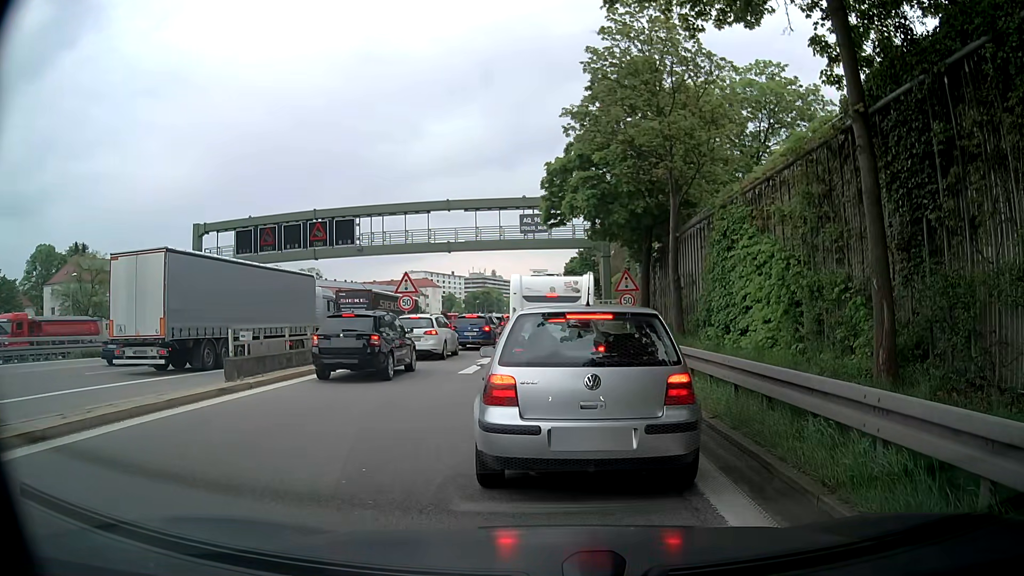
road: motorway_link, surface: asphalt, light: Day
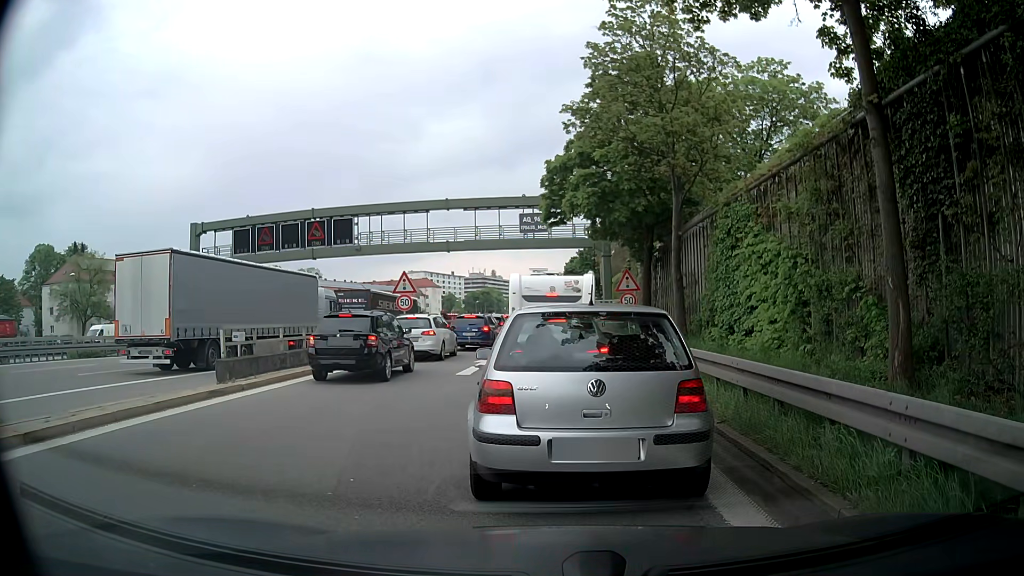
(0.0, +0.4) m; 0°
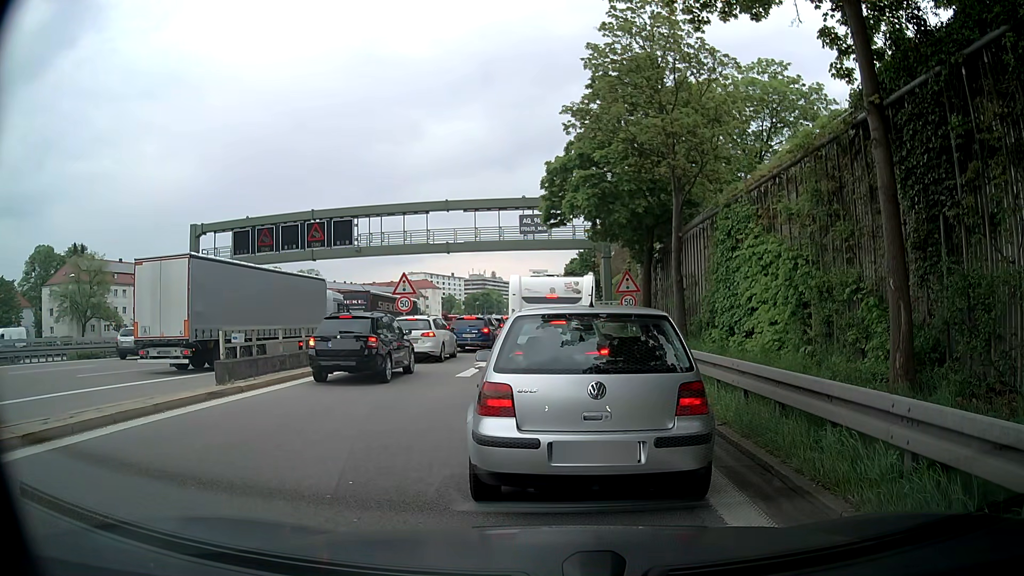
(0.0, +0.1) m; 0°
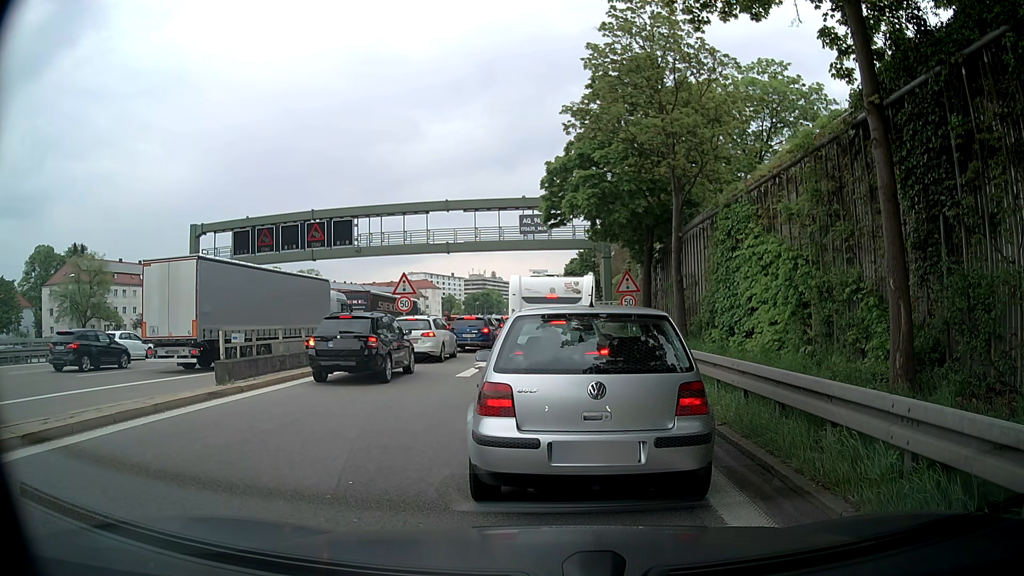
(0.0, 0.0) m; 0°
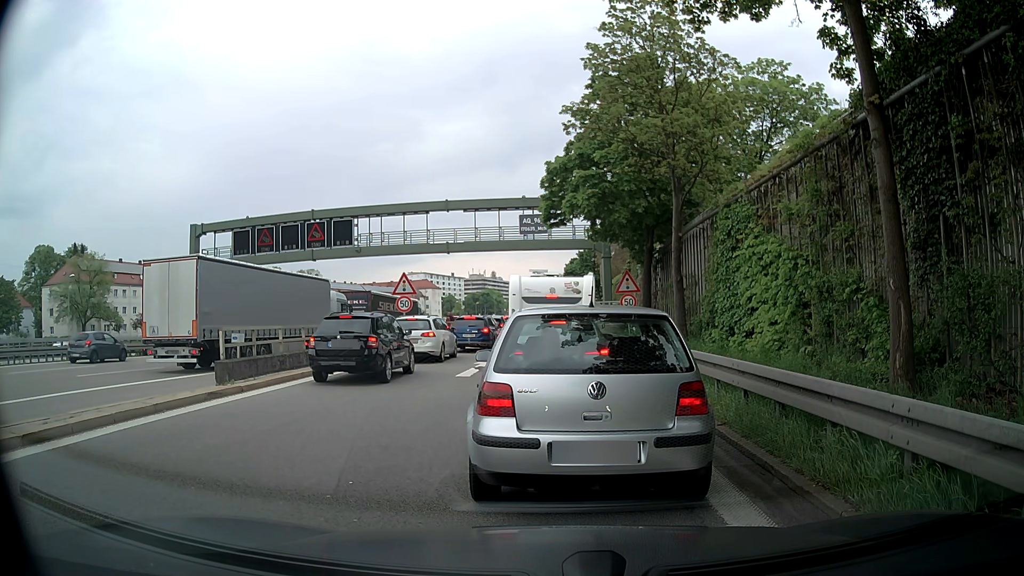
(0.0, 0.0) m; 0°
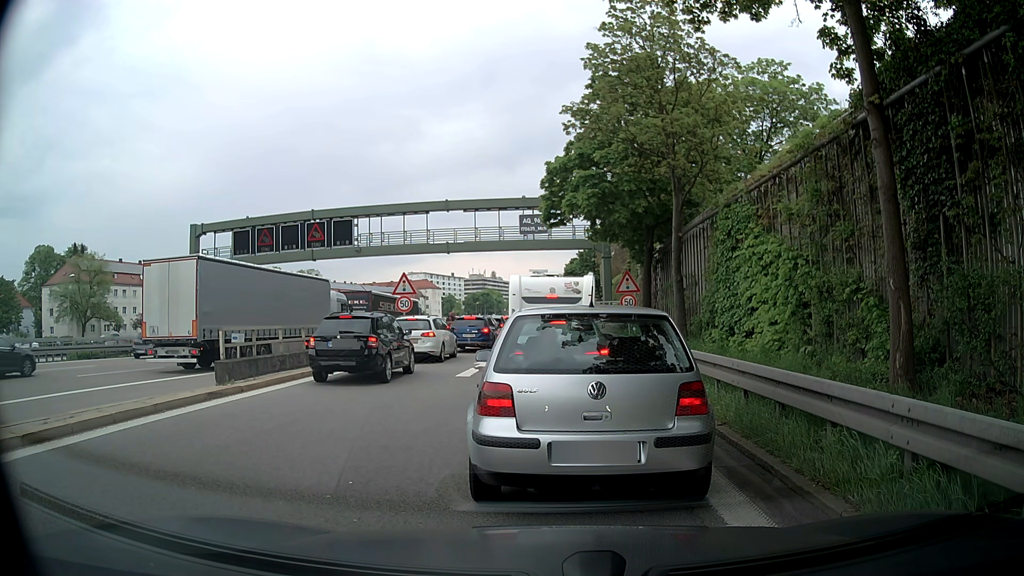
(0.0, 0.0) m; 0°
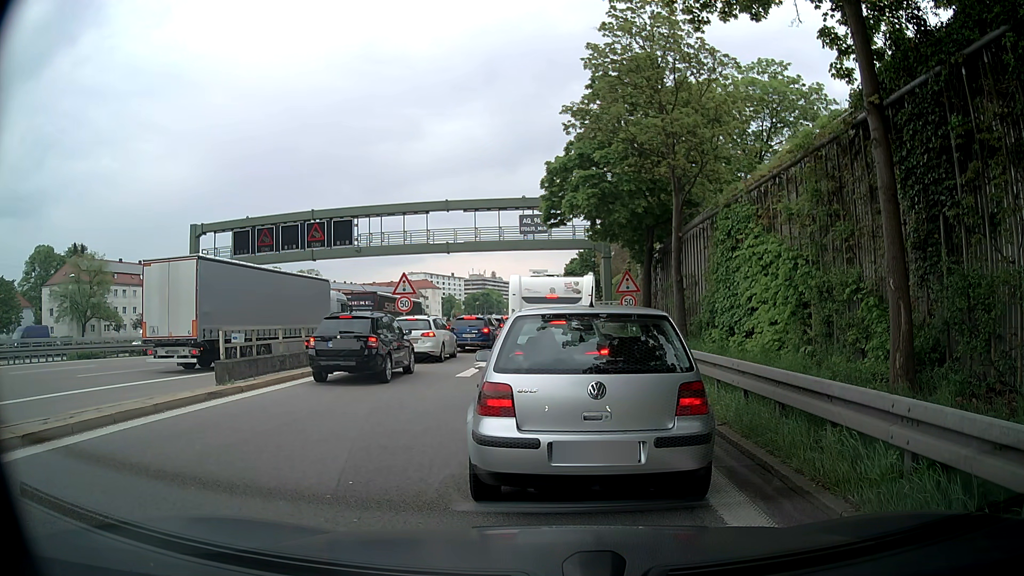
(0.0, 0.0) m; 0°
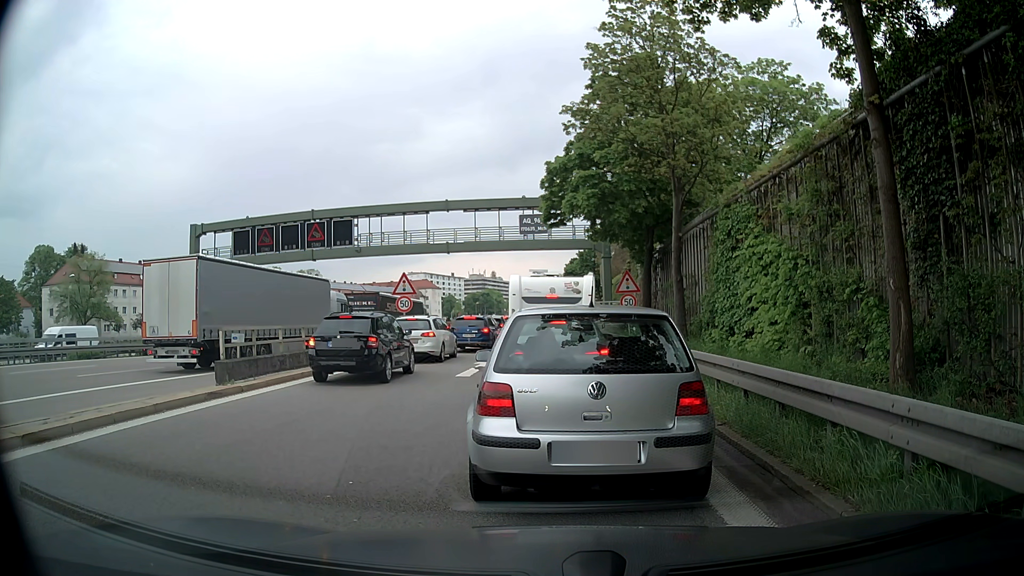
(0.0, 0.0) m; 0°
